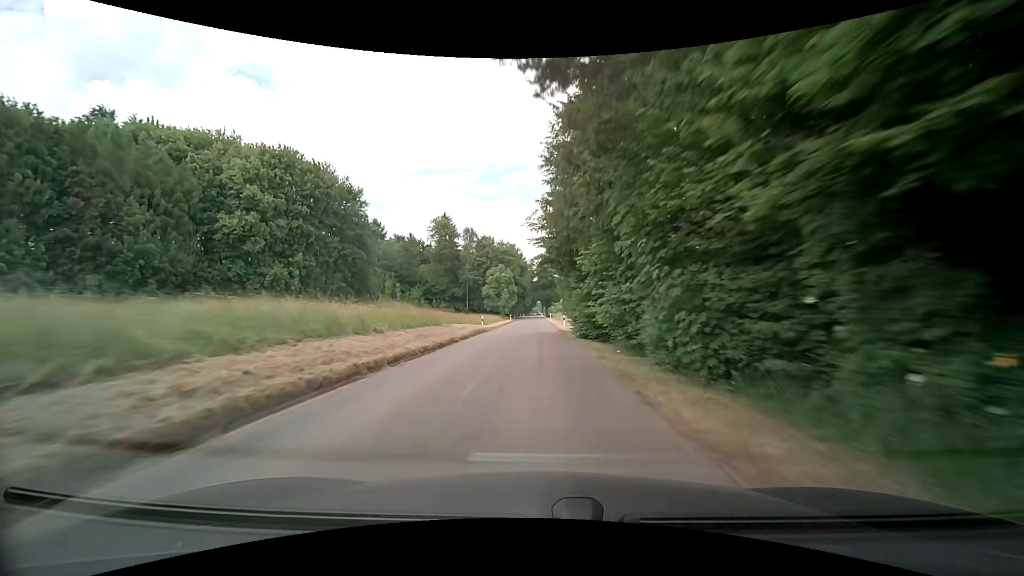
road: unclassified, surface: asphalt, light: Day
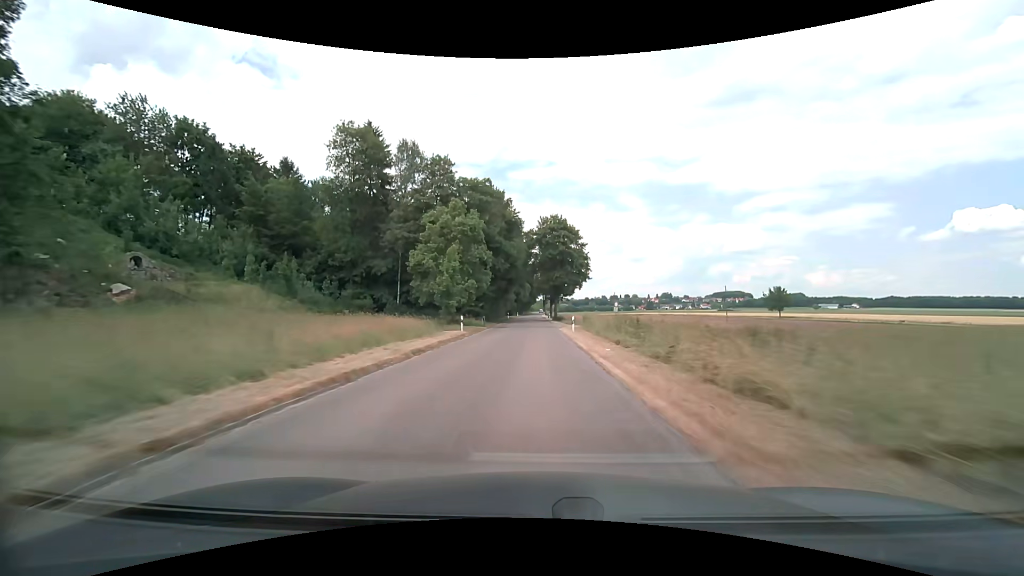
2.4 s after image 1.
(-0.1, +57.3) m; 0°
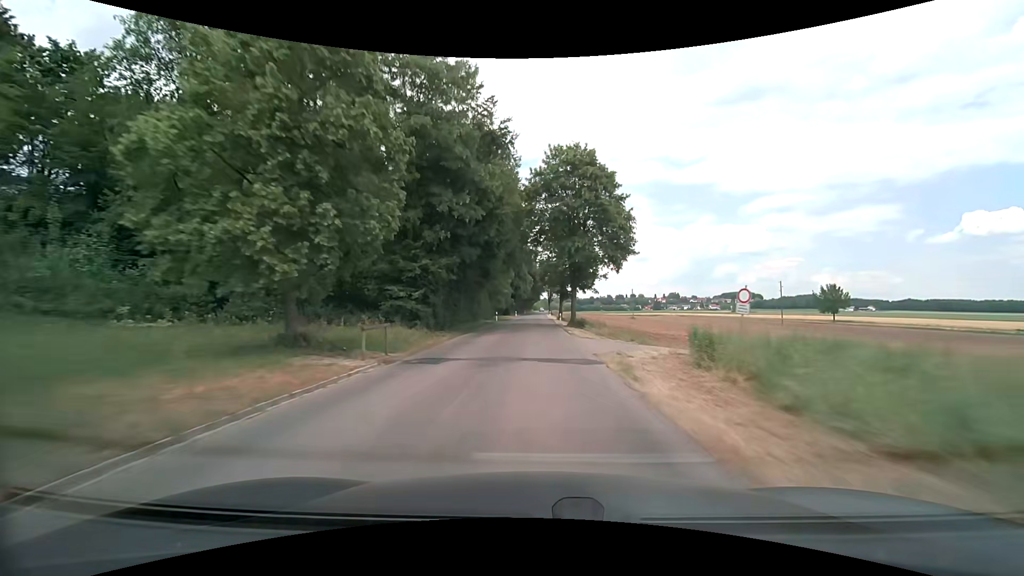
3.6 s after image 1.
(-0.2, +29.4) m; -1°
(0, +10) (0, +20) (0, +30) (0, +40) (0, +50) (0, +60) (0, +70) (0, +80) (0, +90) (0, +100) m
